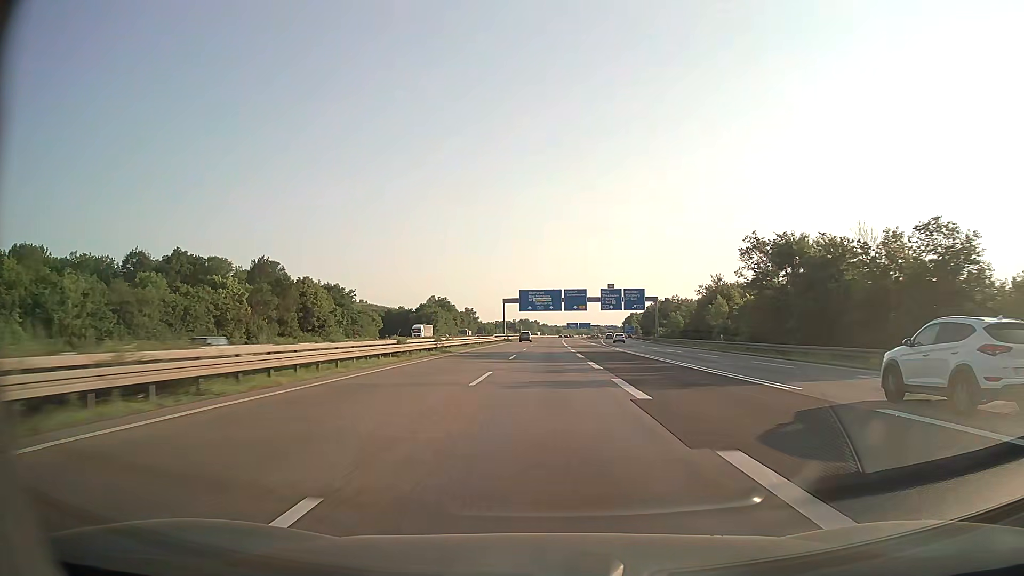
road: motorway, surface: paved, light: Day
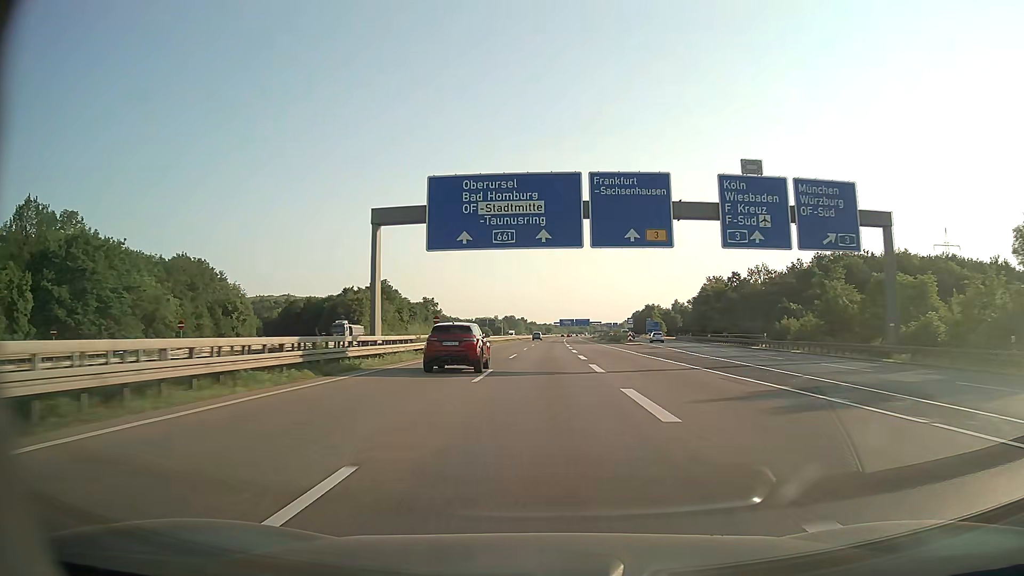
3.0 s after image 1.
(+0.8, +87.3) m; +1°
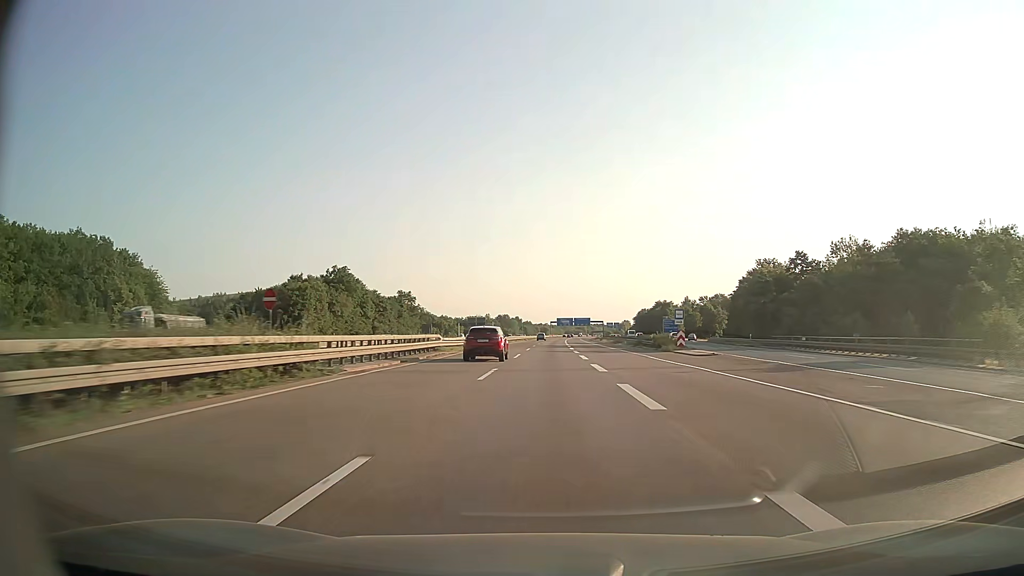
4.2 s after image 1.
(+0.1, +34.9) m; 0°
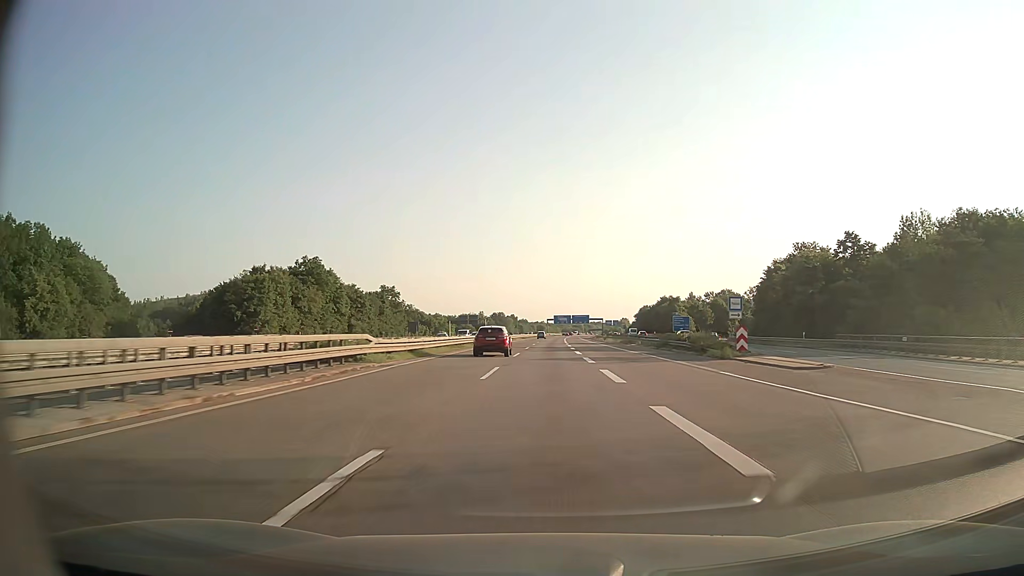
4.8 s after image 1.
(+0.1, +17.5) m; 0°
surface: asphalt
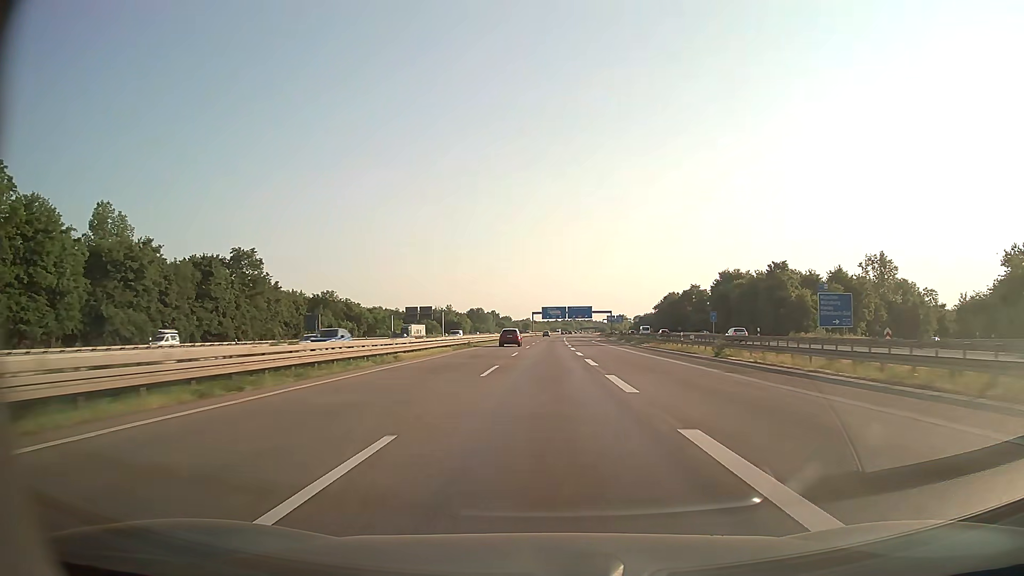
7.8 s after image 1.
(+1.0, +87.3) m; +1°
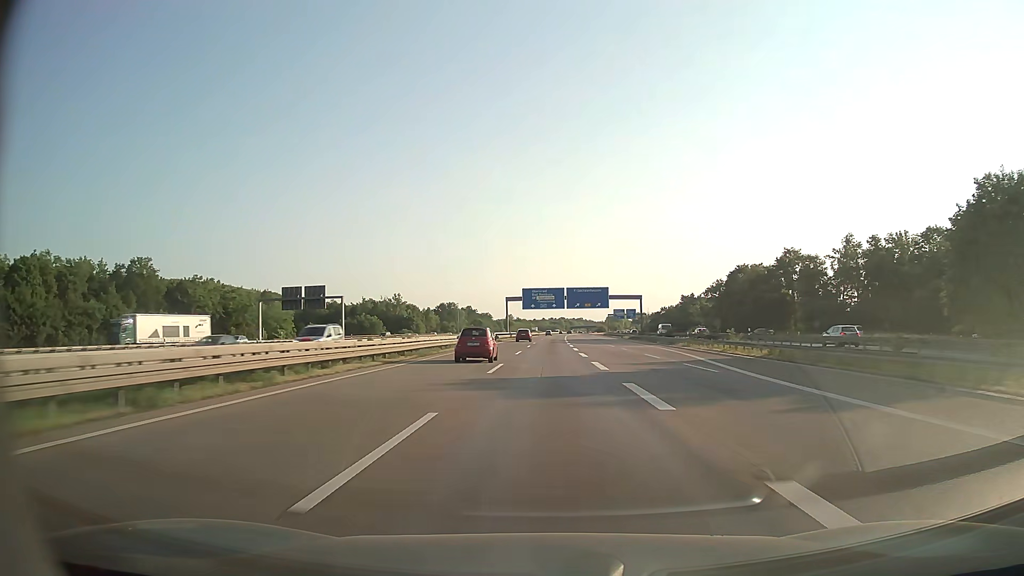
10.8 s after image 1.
(+0.7, +87.3) m; +1°
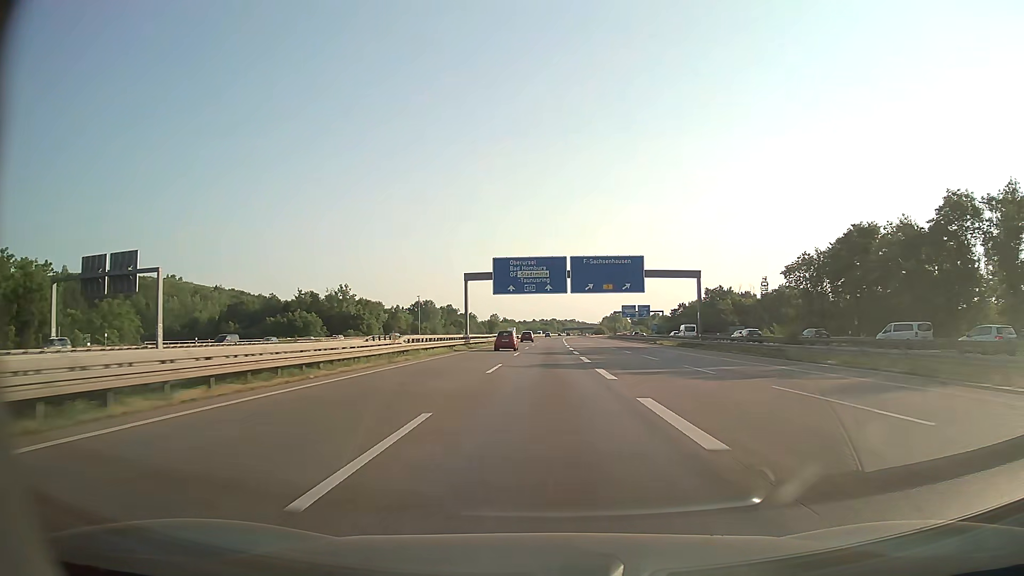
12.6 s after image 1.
(+0.3, +52.4) m; +1°
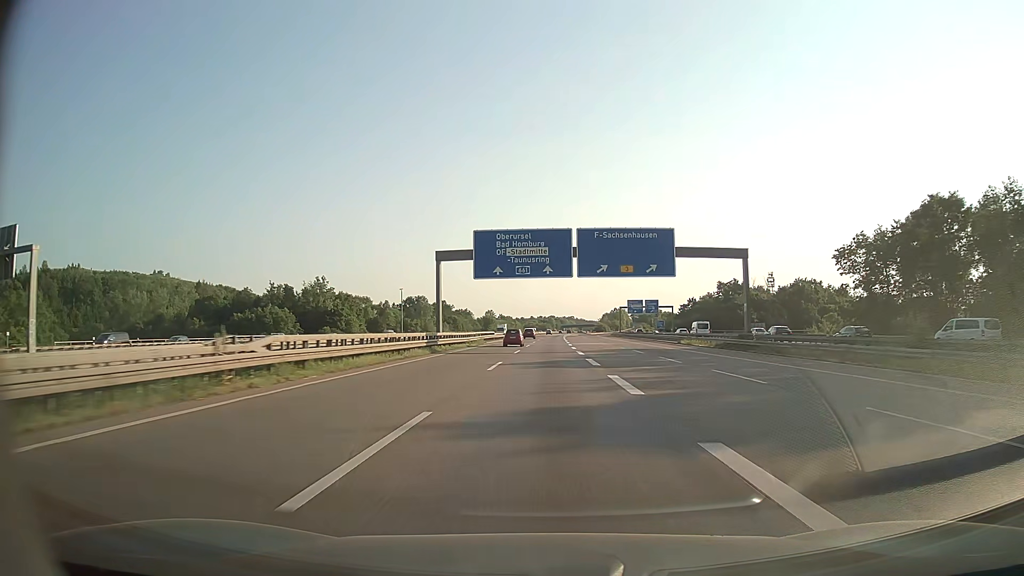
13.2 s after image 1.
(0.0, +17.5) m; 0°
(0, +10) (0, +20) (0, +30) (0, +40) (0, +50) (0, +60) (0, +70) (+1, +80) (+1, +90) (+1, +100) m
